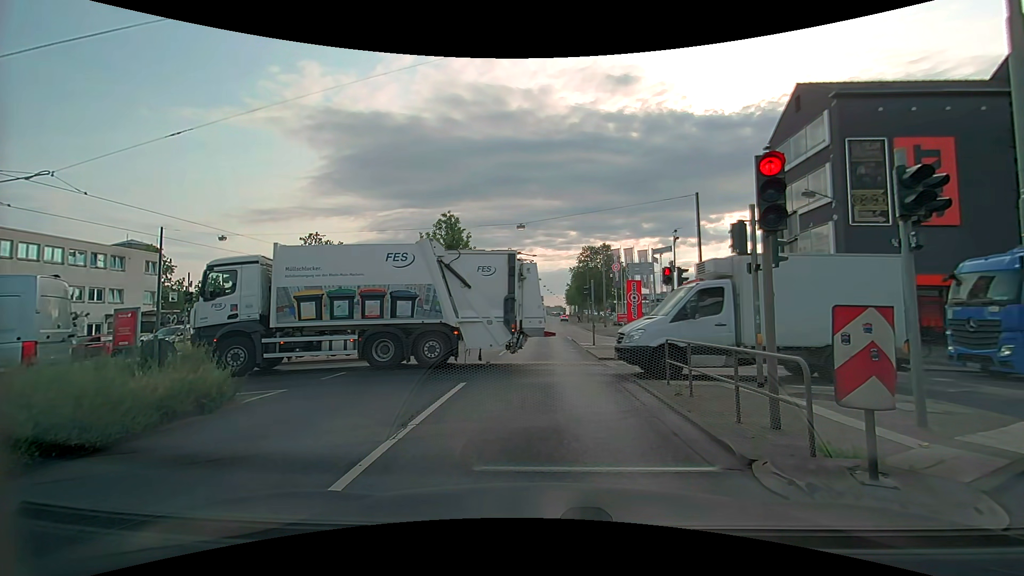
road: primary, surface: asphalt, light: Day
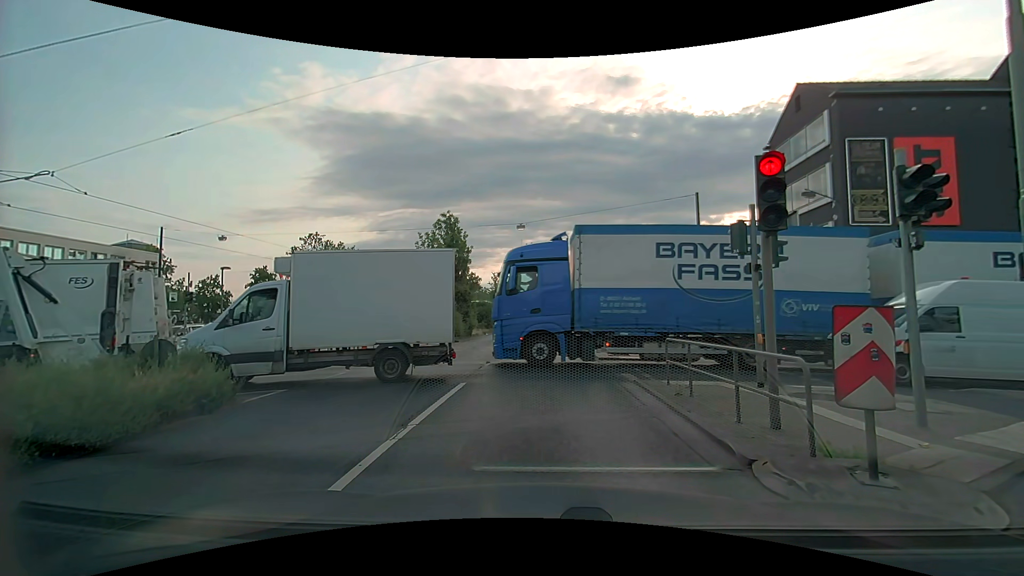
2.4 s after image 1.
(0.0, 0.0) m; 0°
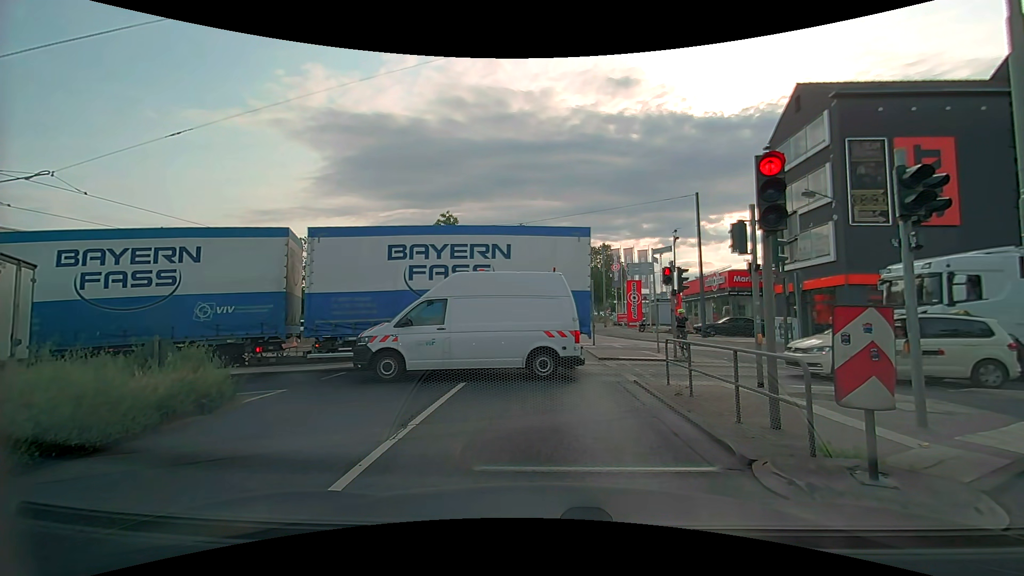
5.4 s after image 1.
(0.0, 0.0) m; 0°
